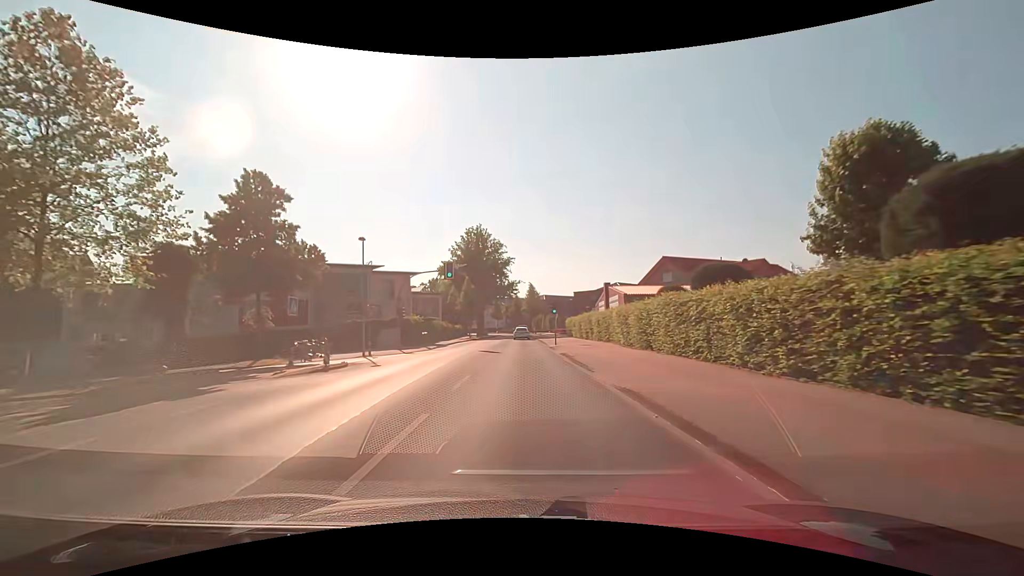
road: secondary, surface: asphalt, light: Day
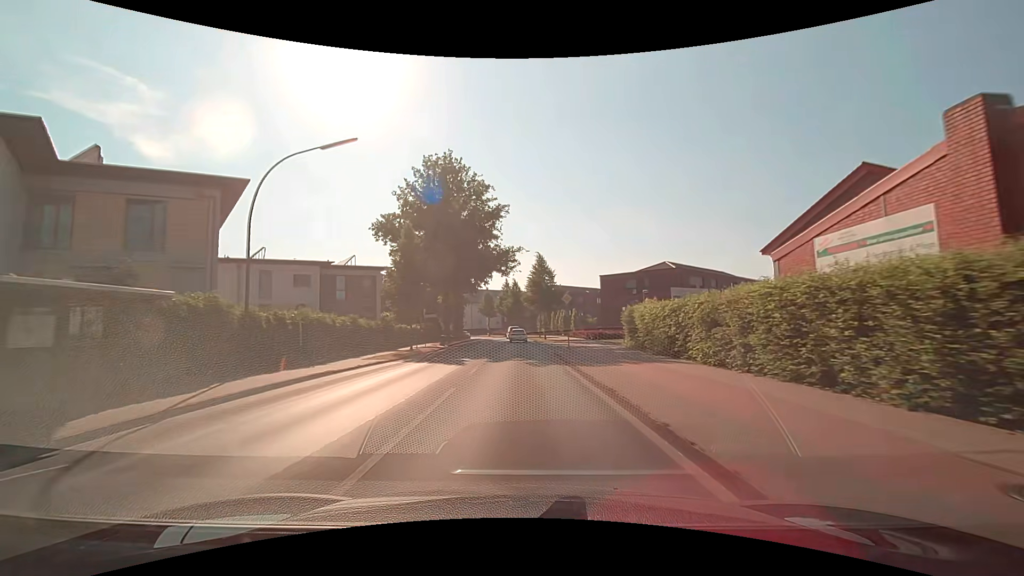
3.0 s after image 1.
(+0.1, +38.9) m; +1°
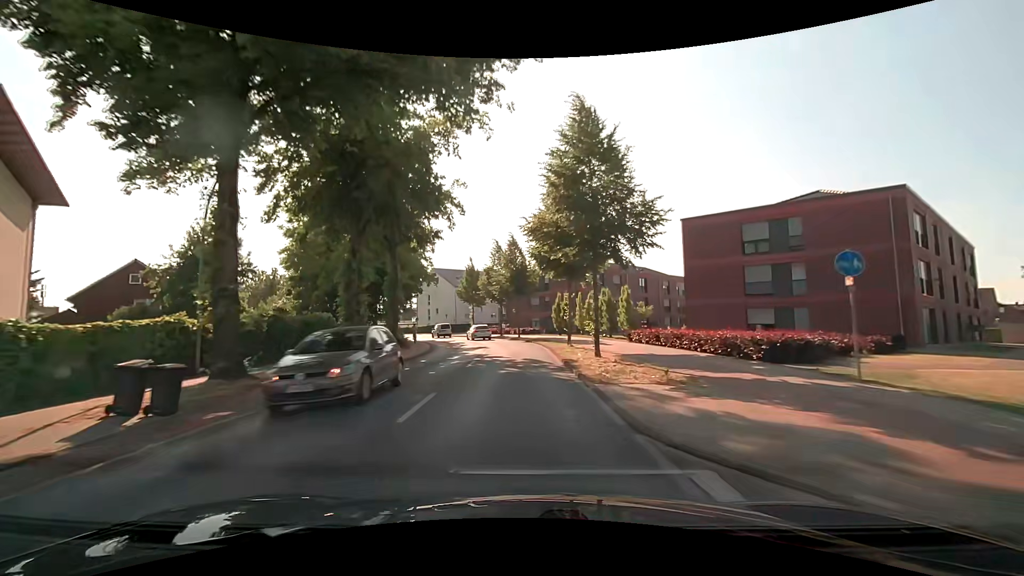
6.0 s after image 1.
(-0.2, +39.0) m; -1°
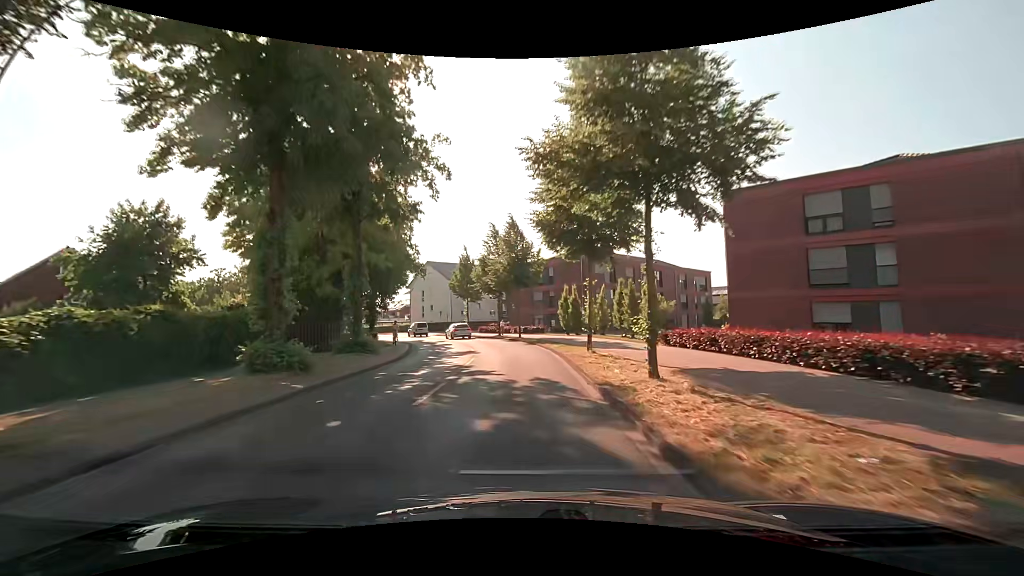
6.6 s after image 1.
(0.0, +7.8) m; 0°
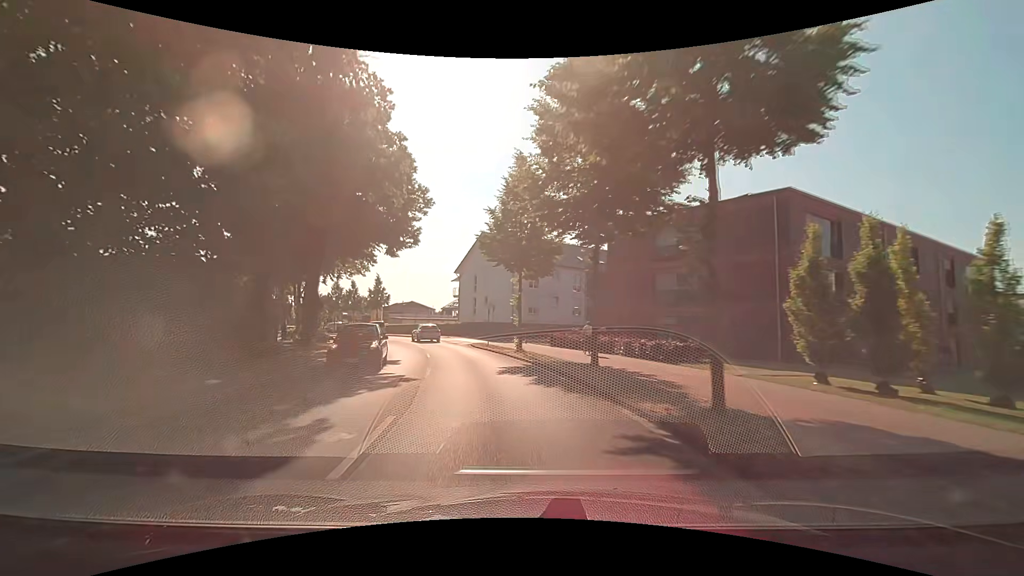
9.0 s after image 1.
(-1.5, +31.1) m; -9°
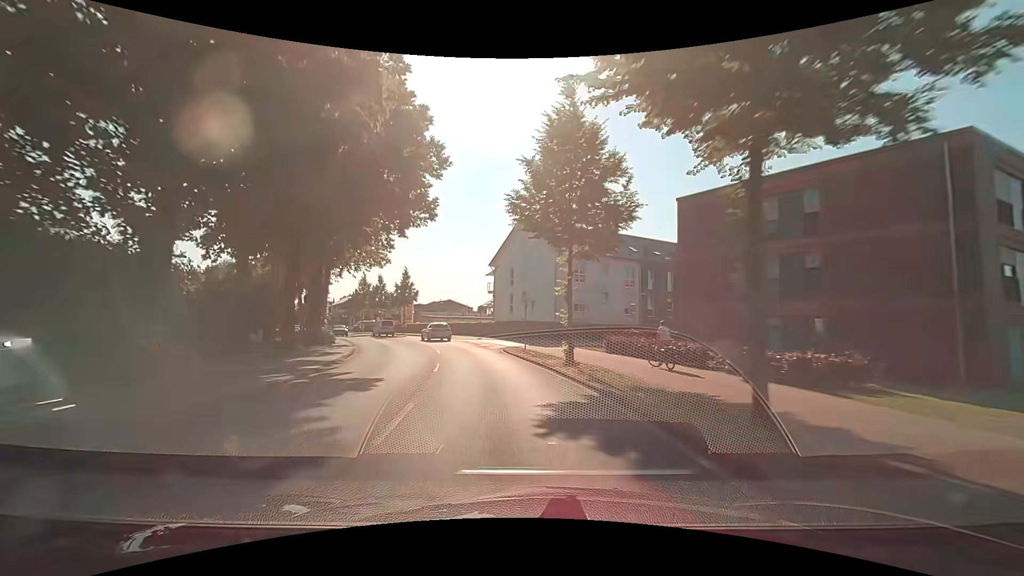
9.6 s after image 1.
(-0.2, +7.7) m; -4°
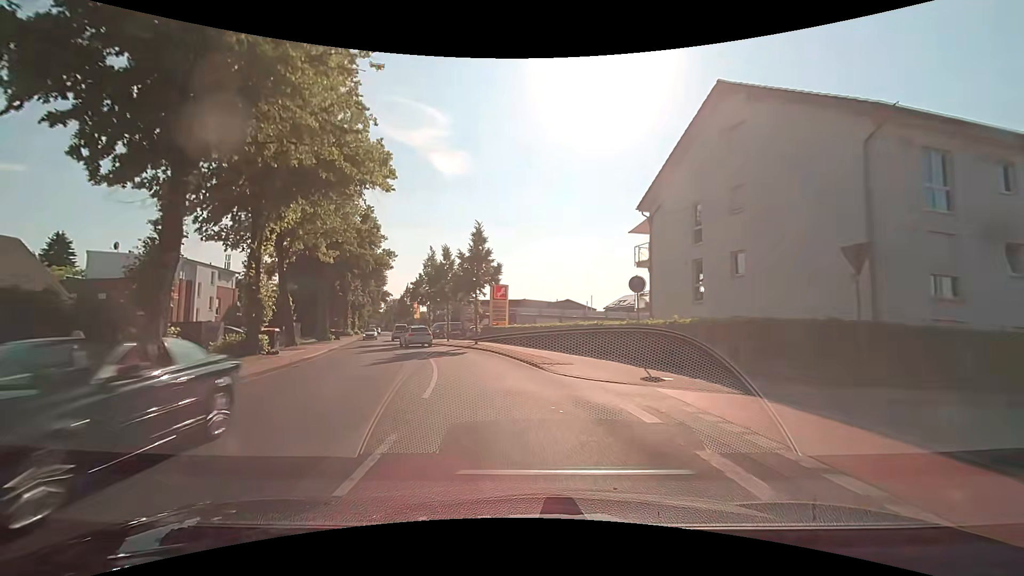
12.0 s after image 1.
(-3.4, +30.6) m; -13°
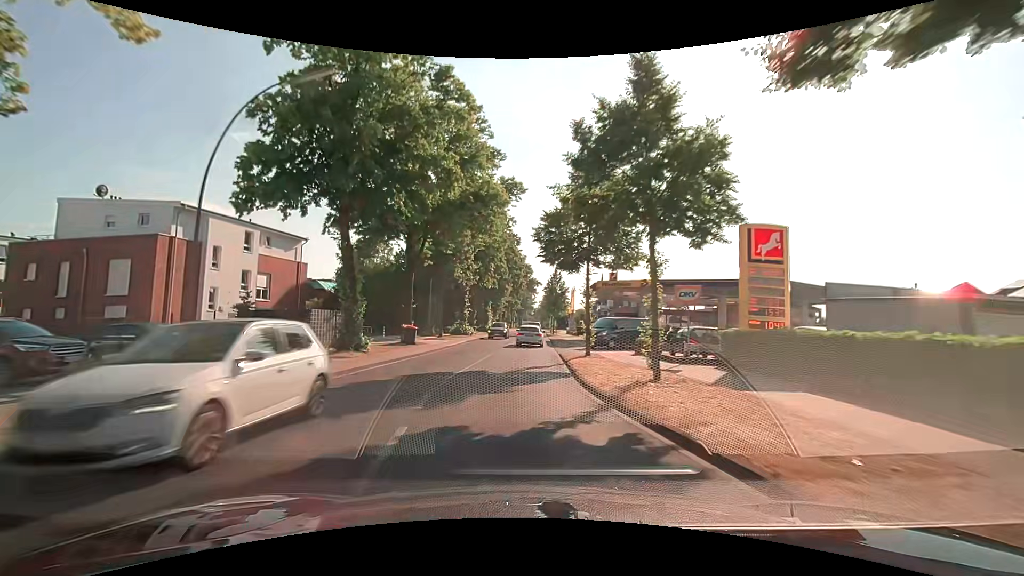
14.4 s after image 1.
(-5.4, +30.1) m; -19°
(0, +10) (0, +20) (0, +30) (+1, +40) (+1, +50) (+1, +60) (+2, +70) (+2, +80) (+3, +90) (+3, +100) m
